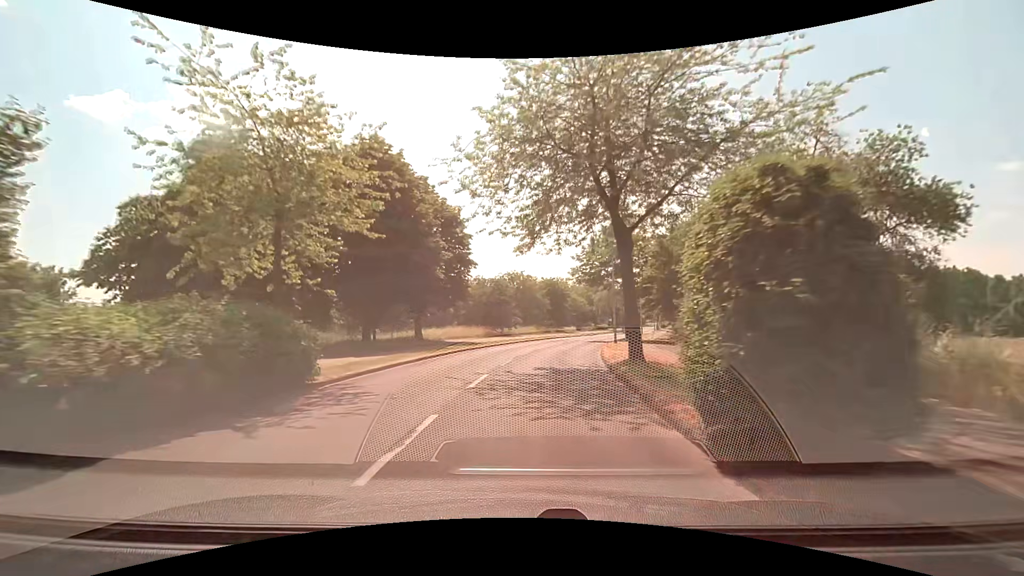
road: unclassified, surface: asphalt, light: Day
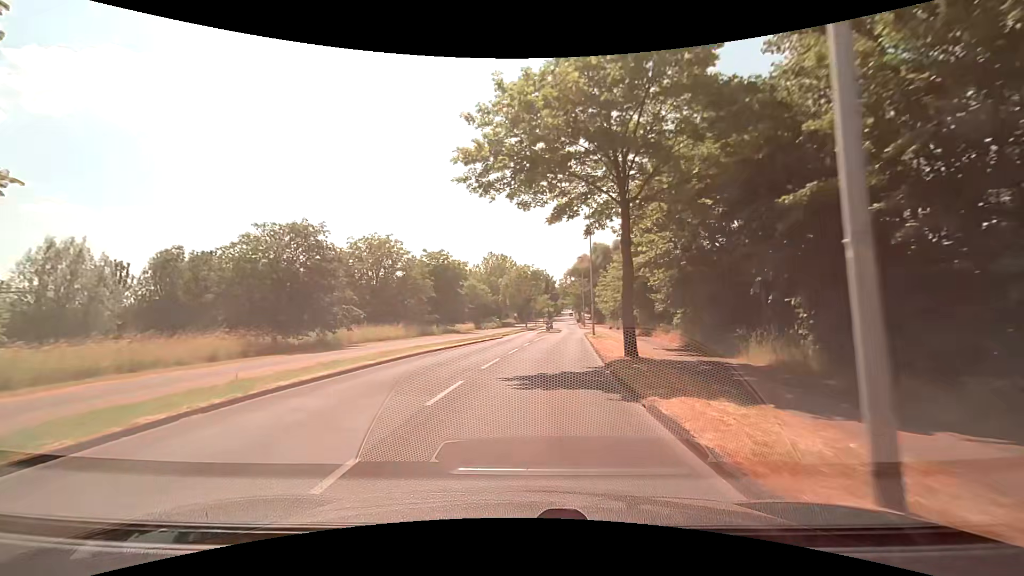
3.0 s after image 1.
(+3.0, +32.5) m; +12°
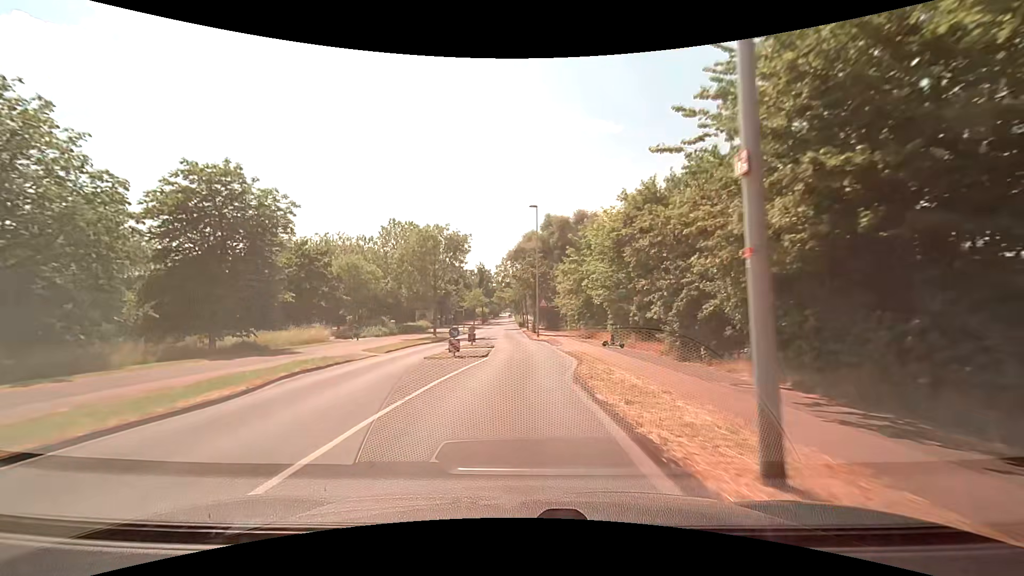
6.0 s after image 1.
(+2.6, +33.8) m; +7°
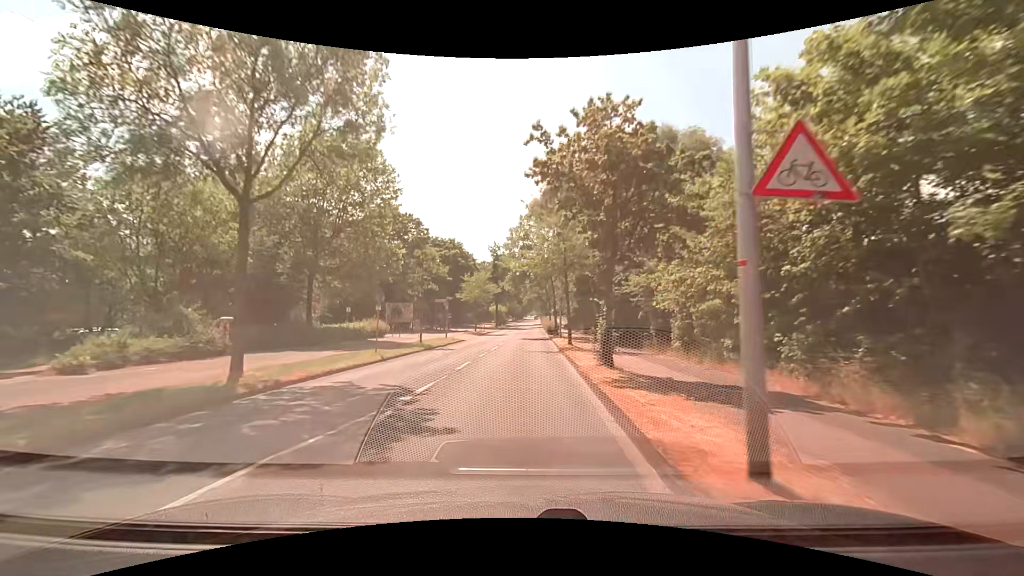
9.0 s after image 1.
(-0.1, +33.8) m; -2°
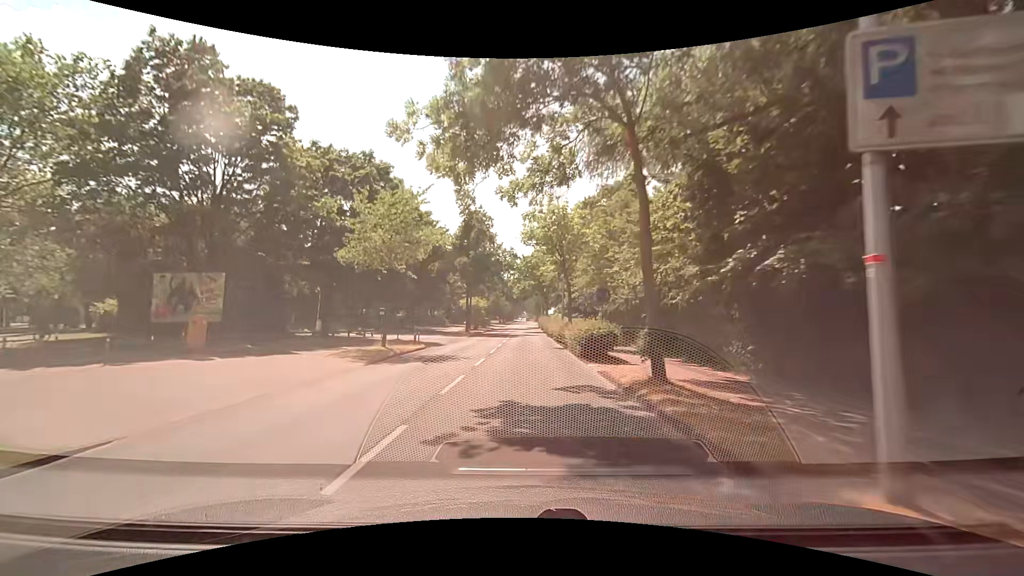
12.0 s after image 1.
(-0.1, +35.8) m; +1°
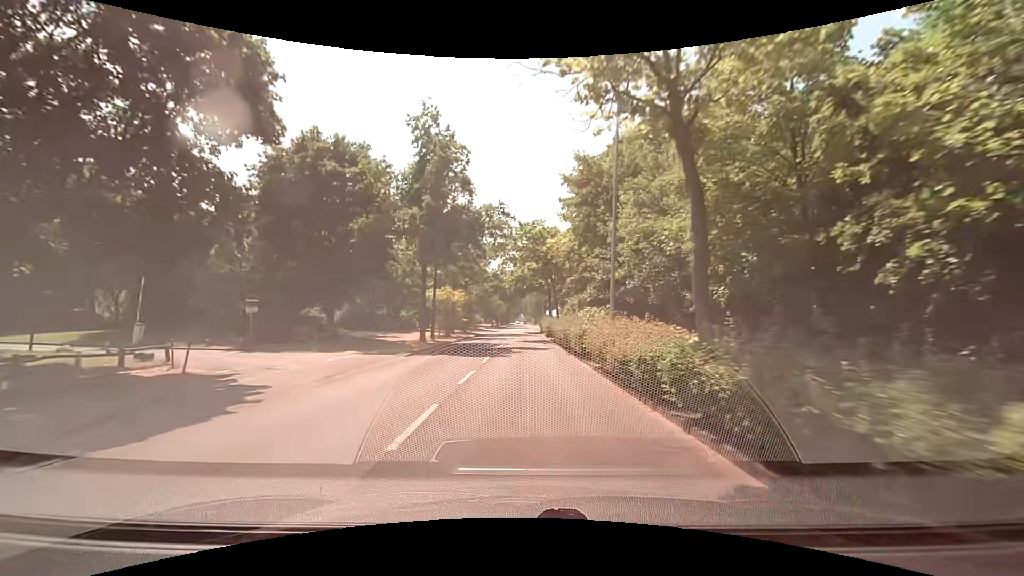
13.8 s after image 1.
(0.0, +22.3) m; 0°
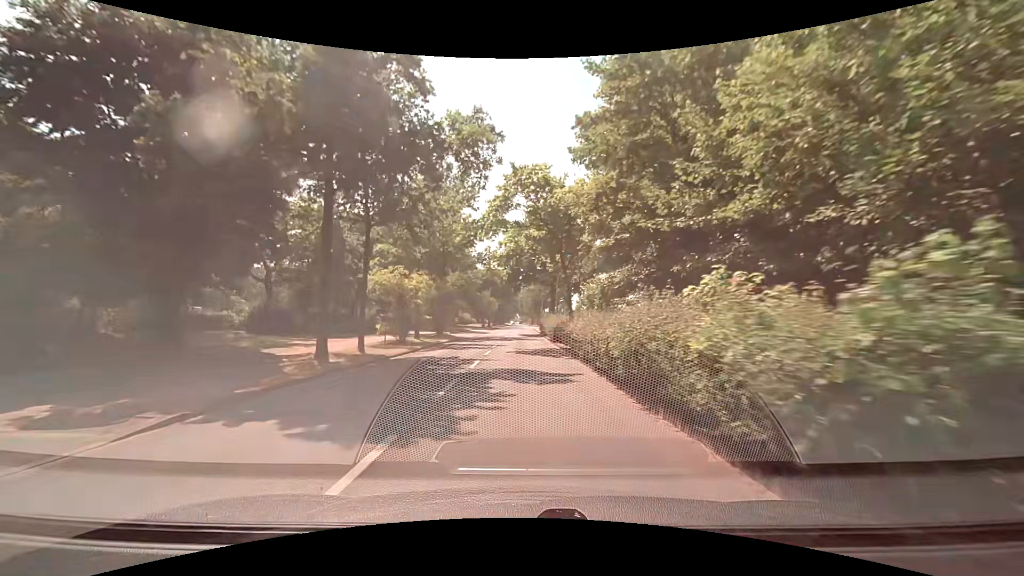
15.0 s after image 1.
(+0.1, +14.8) m; +1°
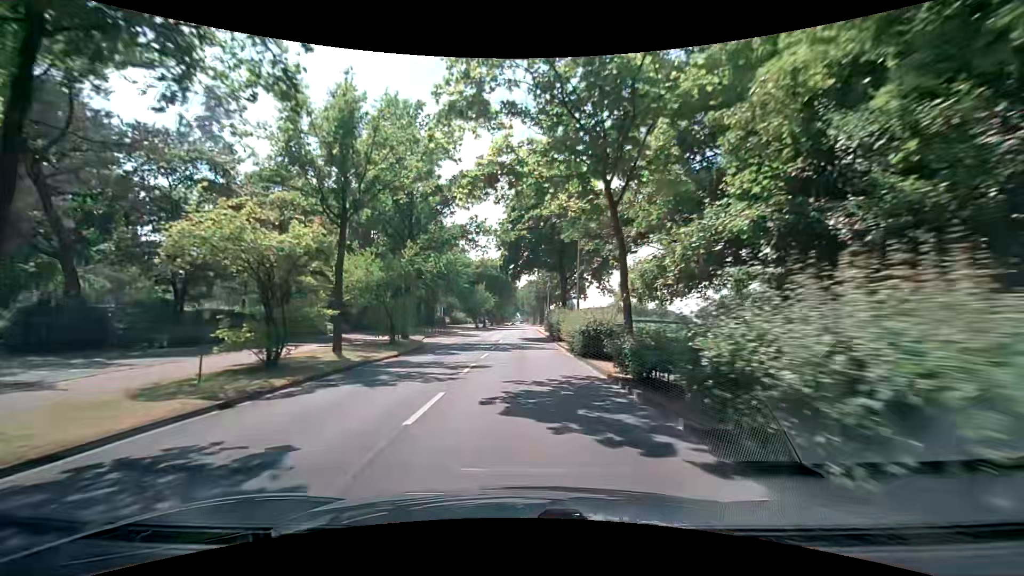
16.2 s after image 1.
(-0.1, +14.6) m; 0°
(0, +10) (0, +20) (0, +30) (0, +40) (0, +50) (0, +60) (0, +70) (0, +80) (0, +90) (0, +100) m
